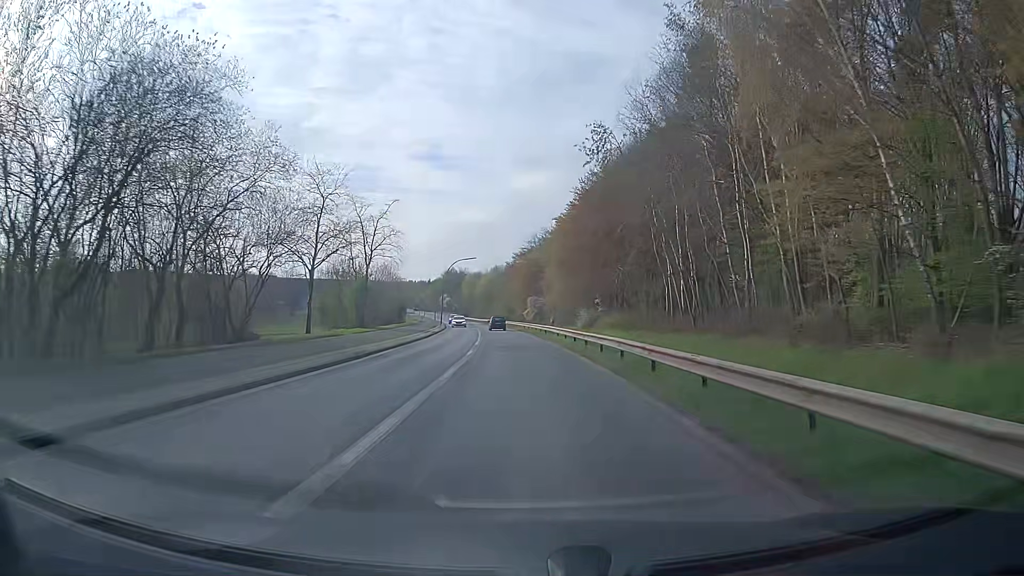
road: secondary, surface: asphalt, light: Day
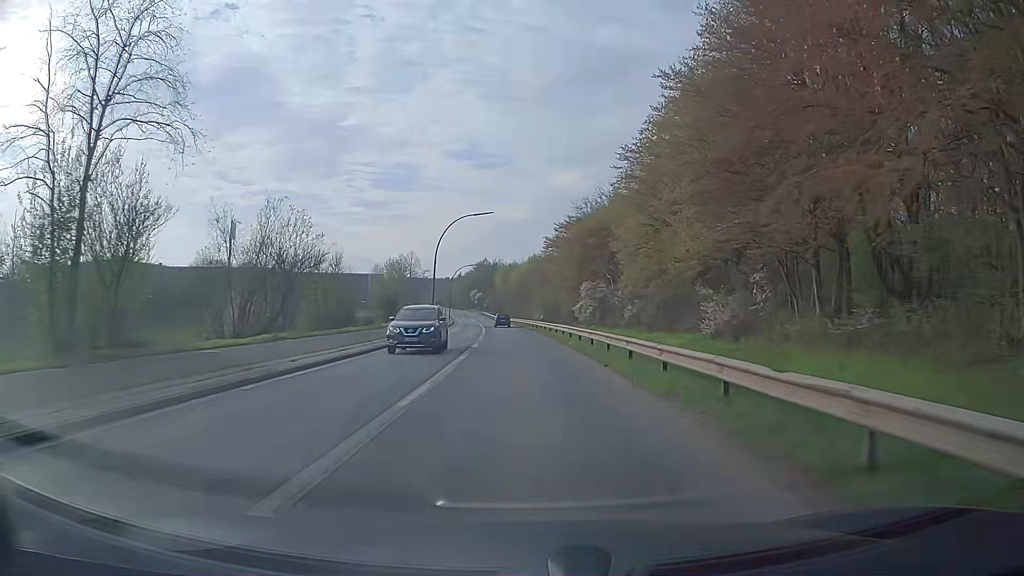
(-1.4, +41.2) m; -4°
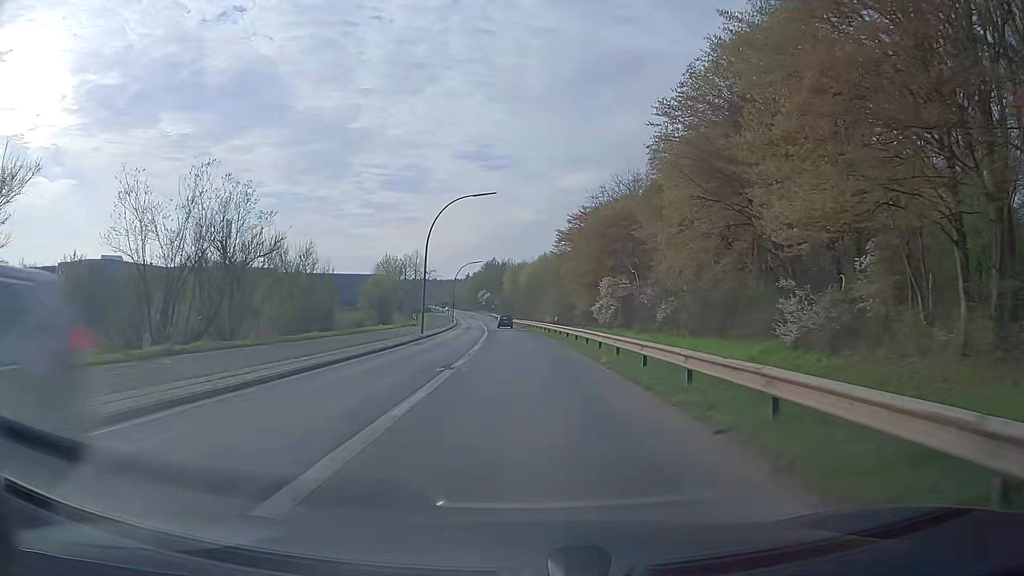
(-0.1, +9.7) m; -1°
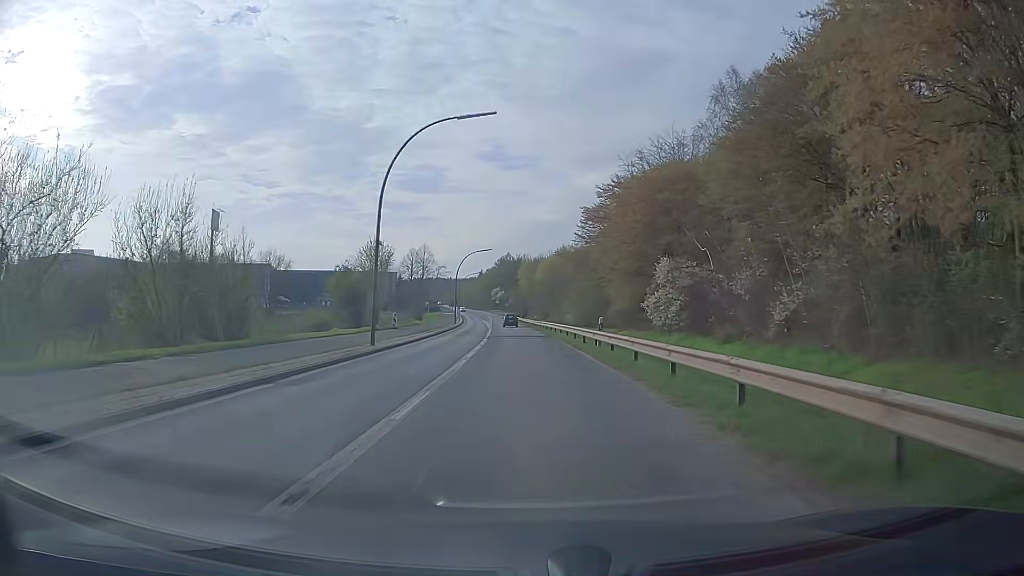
(-0.2, +18.5) m; -2°
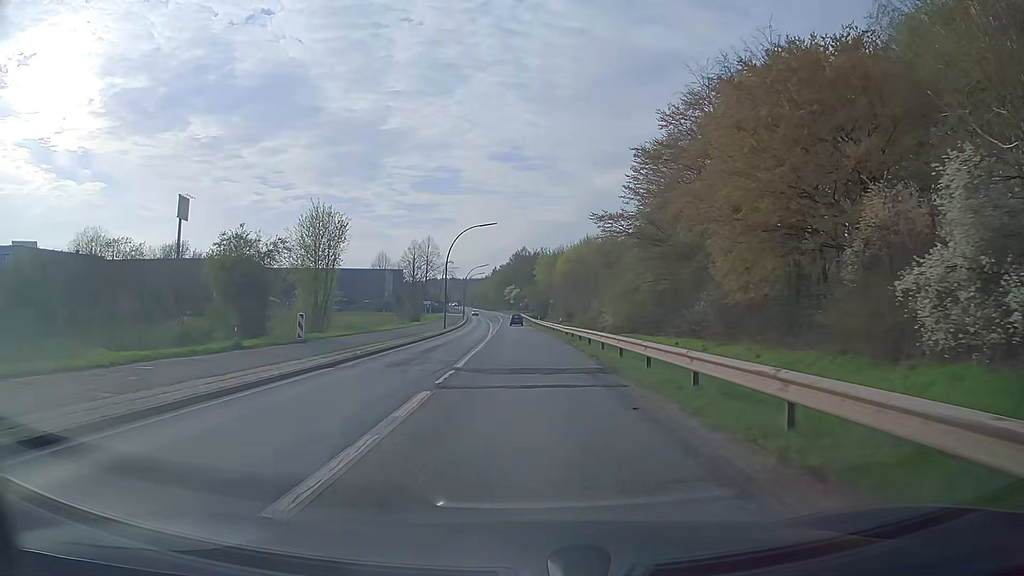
(-0.2, +25.8) m; -1°
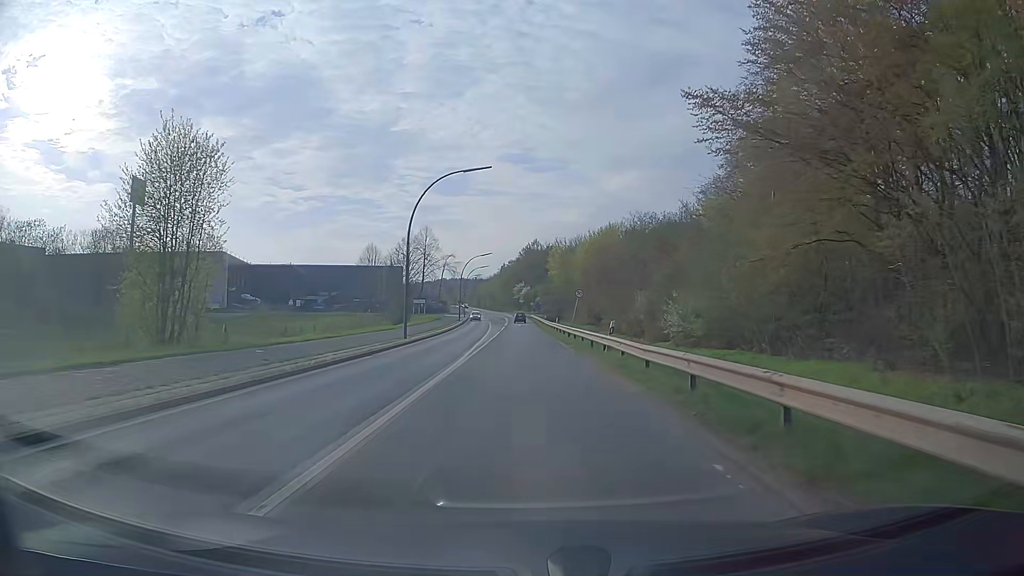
(-0.1, +24.2) m; -1°
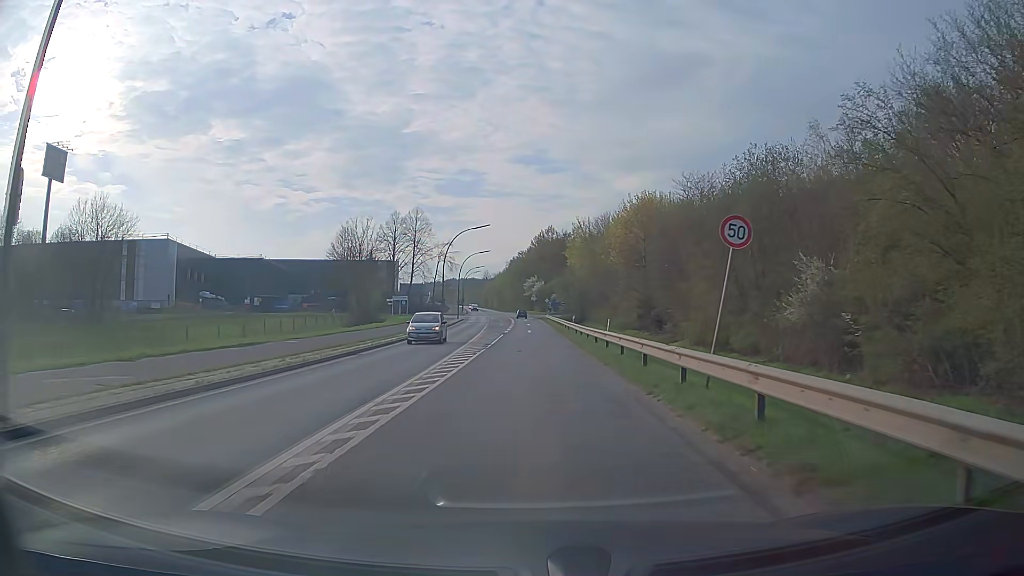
(-0.3, +31.2) m; -1°
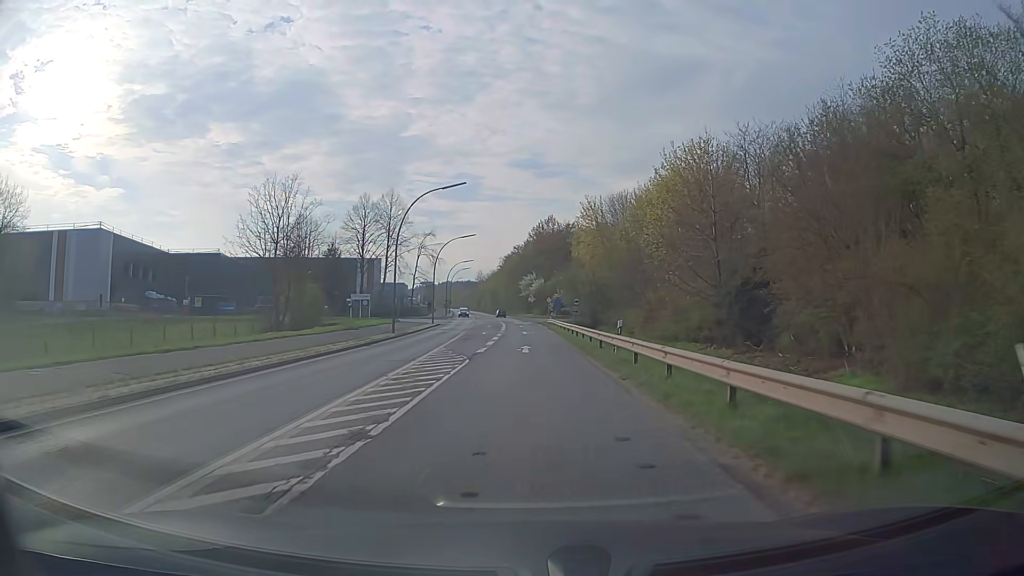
(0.0, +23.0) m; 0°
(0, +10) (0, +20) (0, +30) (0, +40) (0, +50) (-1, +60) (-1, +70) (-2, +80) (-2, +90) (-3, +100) m
